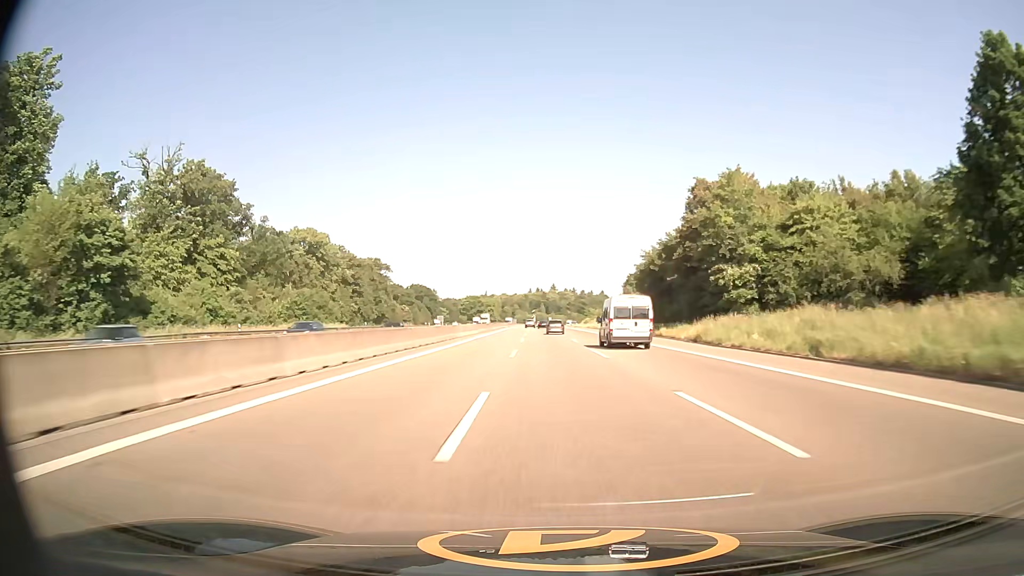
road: motorway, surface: asphalt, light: Day
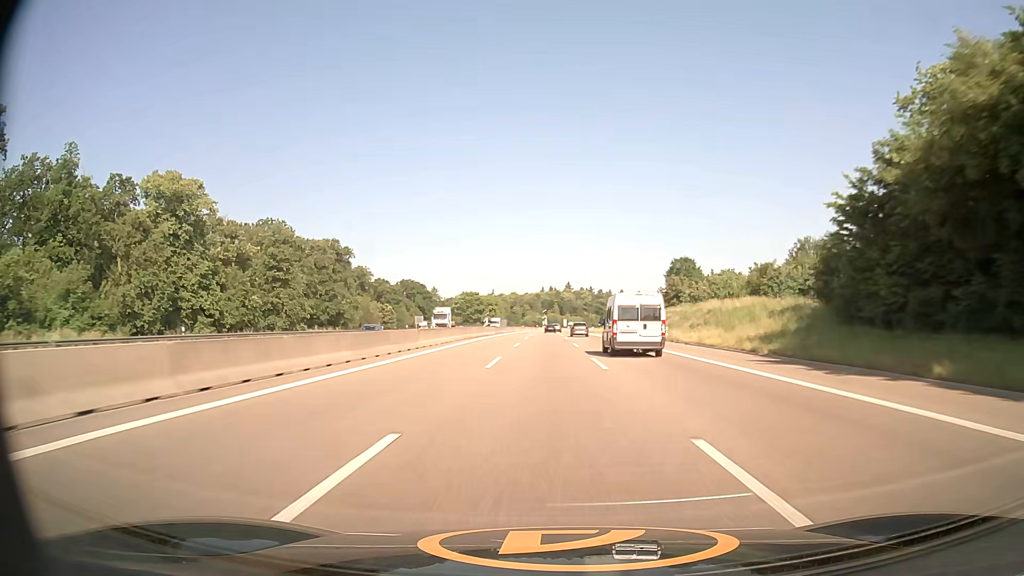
(-0.6, +58.4) m; -1°
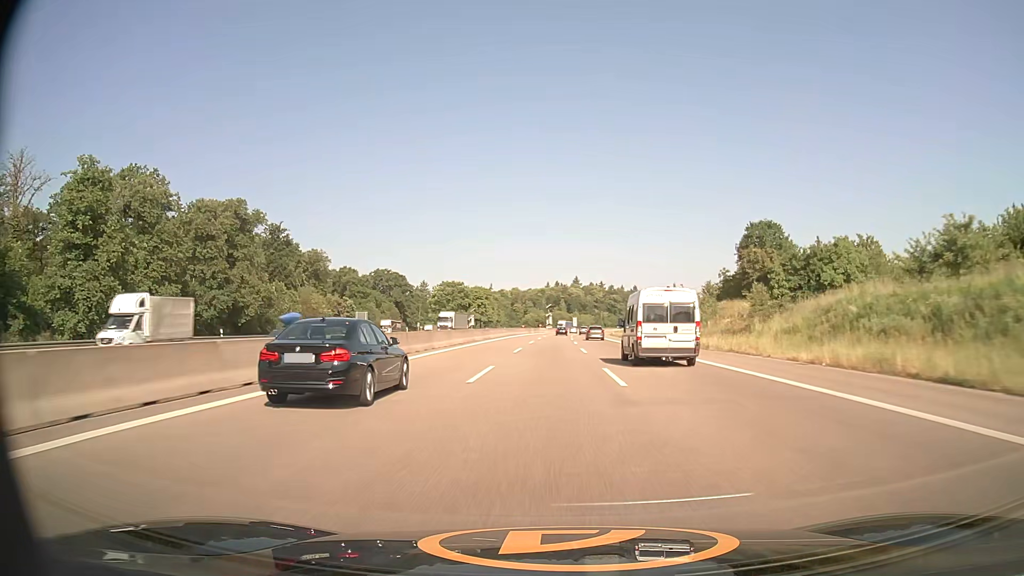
(-0.5, +58.5) m; -1°
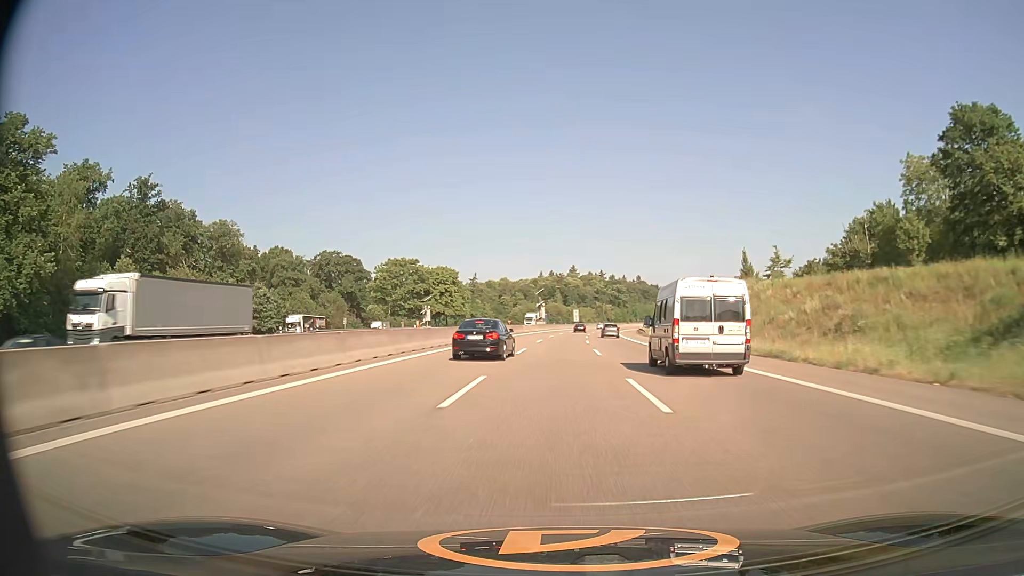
(+0.2, +58.4) m; 0°
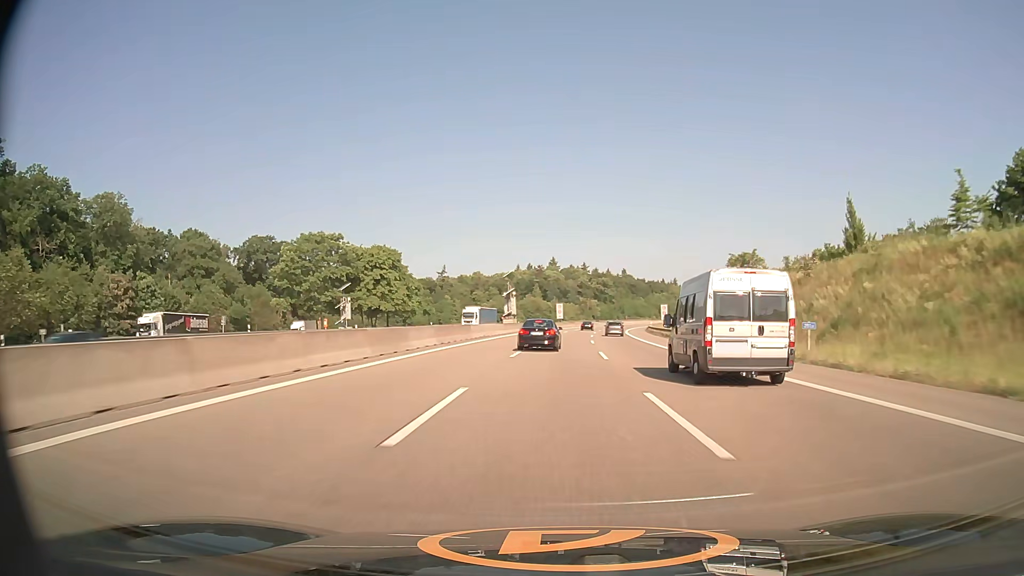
(+0.4, +39.1) m; +1°
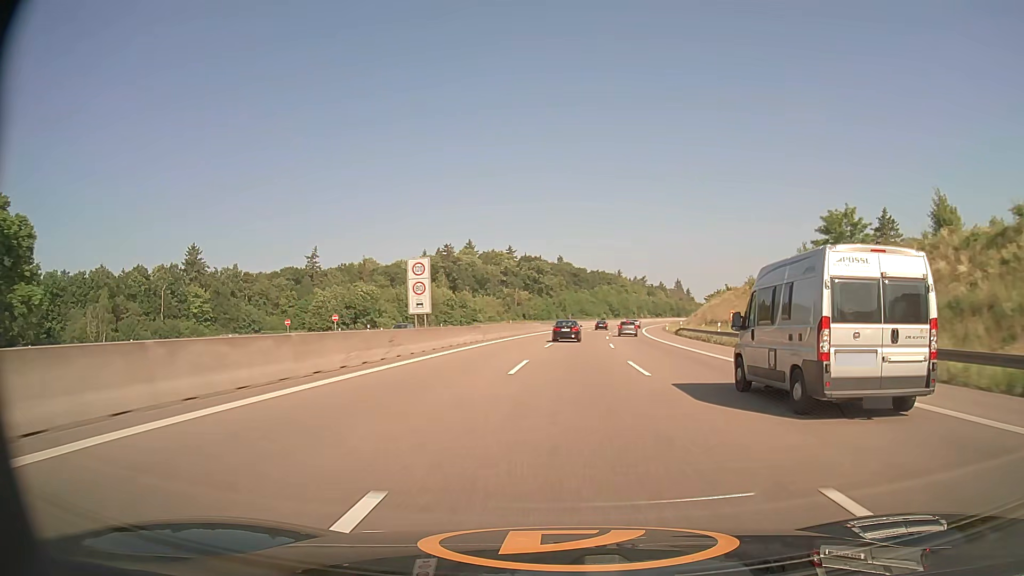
(+4.7, +97.2) m; +6°
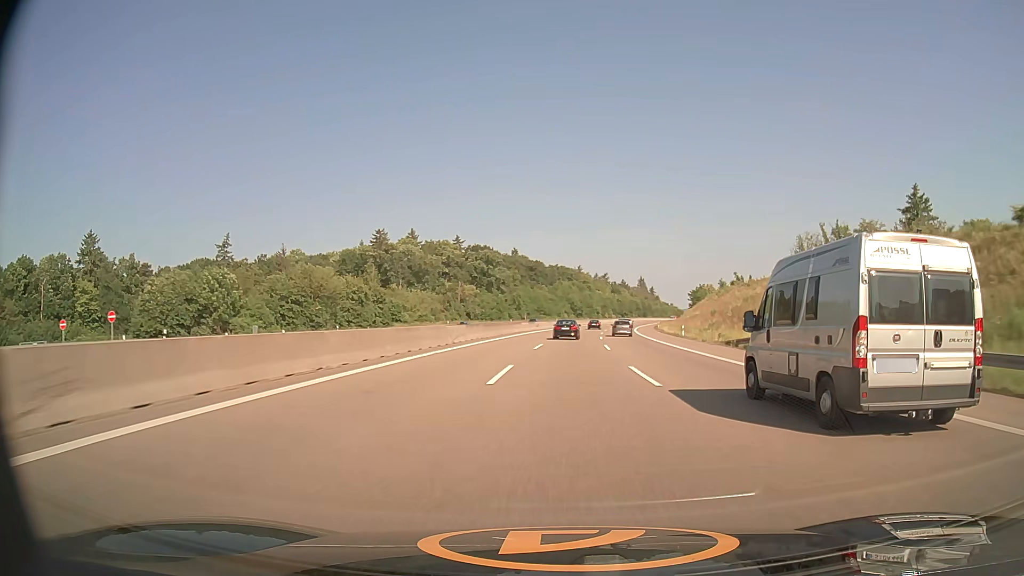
(+1.2, +38.9) m; +4°
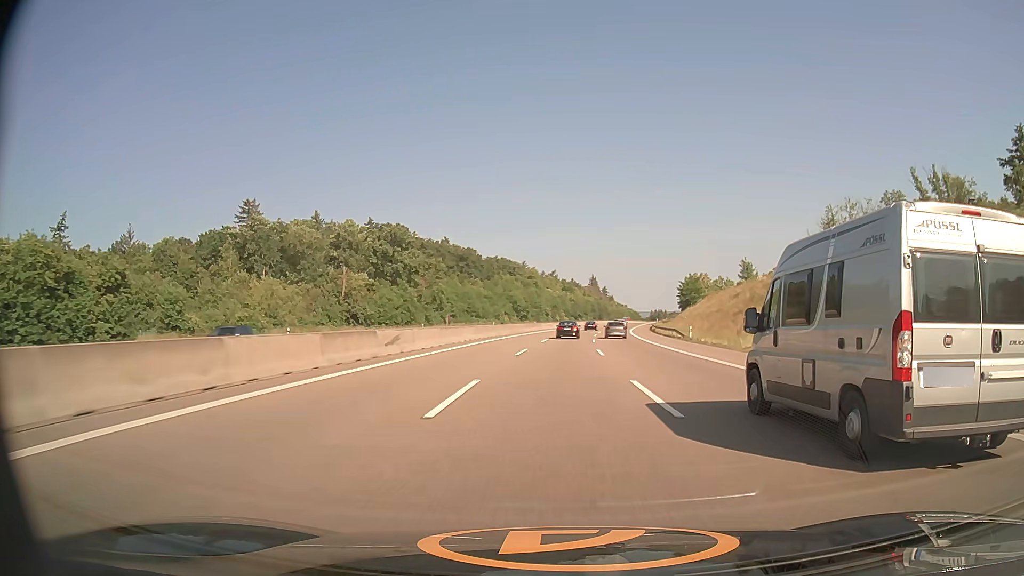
(+2.5, +58.3) m; +5°
(0, +10) (0, +20) (+1, +30) (+1, +40) (+1, +50) (+2, +60) (+3, +70) (+4, +80) (+5, +90) (+6, +100) m
